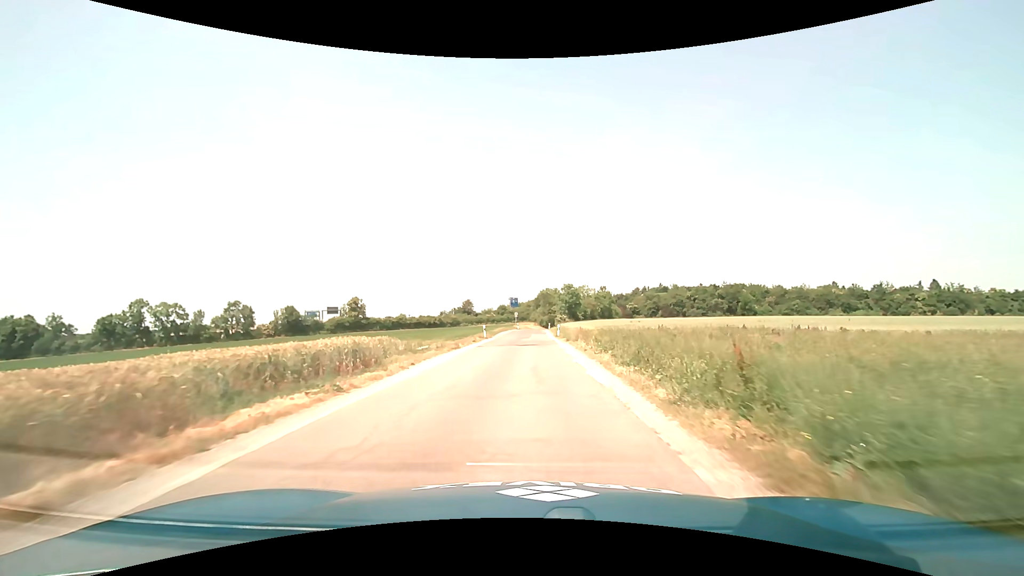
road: unclassified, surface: asphalt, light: Day
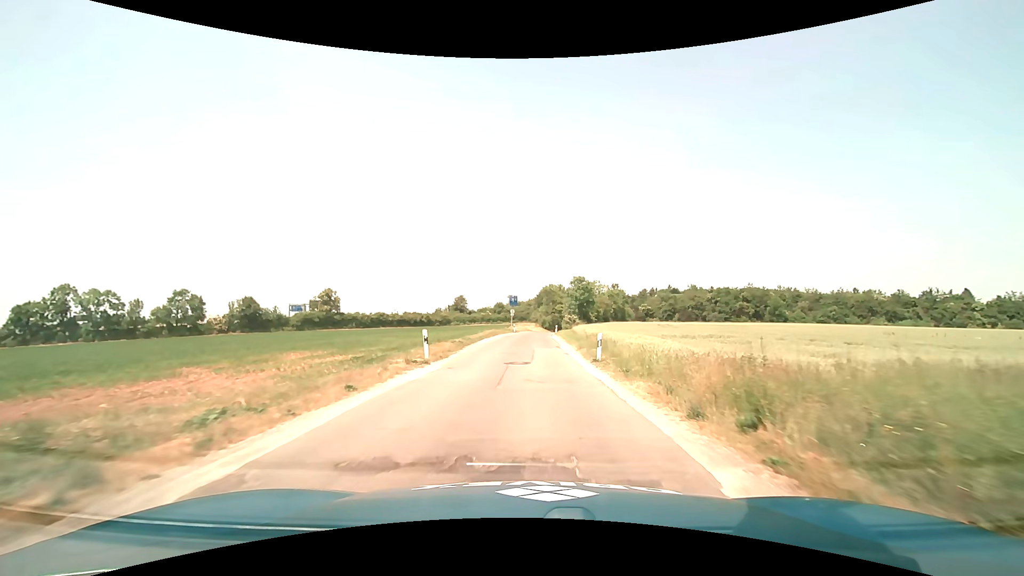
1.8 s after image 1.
(0.0, +22.6) m; 0°
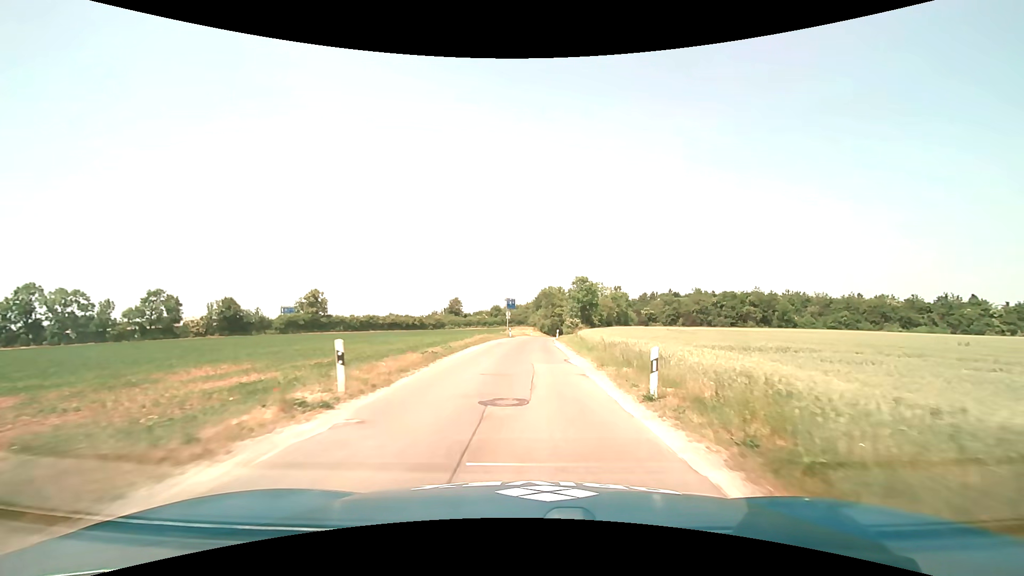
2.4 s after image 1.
(0.0, +7.4) m; 0°
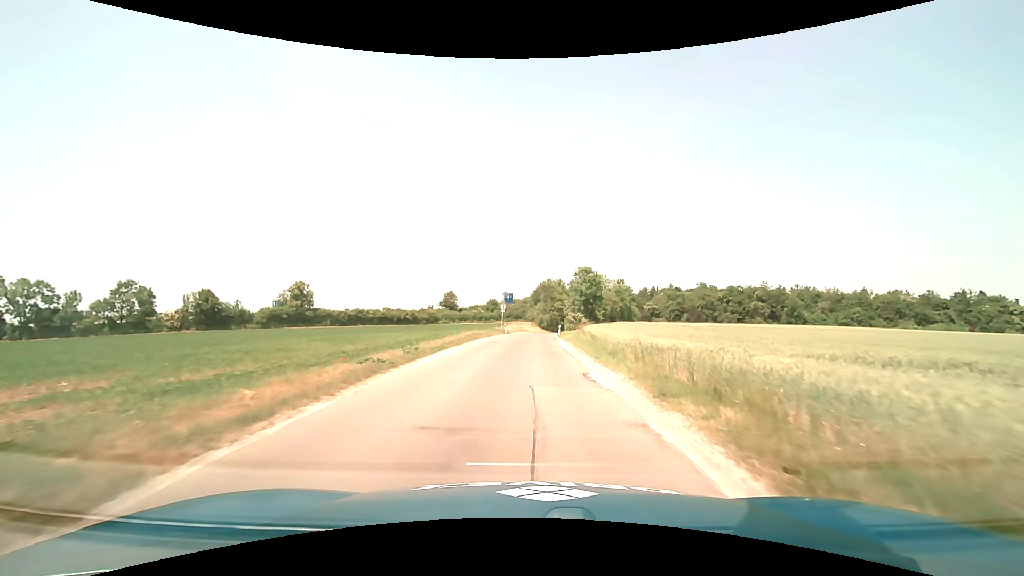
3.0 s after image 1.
(0.0, +7.4) m; 0°
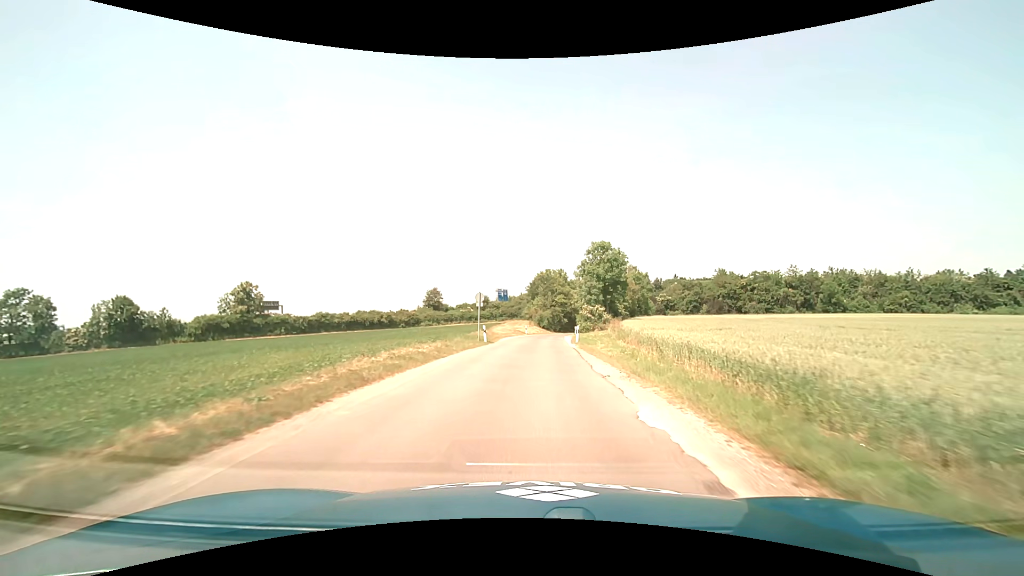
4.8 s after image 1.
(+0.1, +21.7) m; 0°
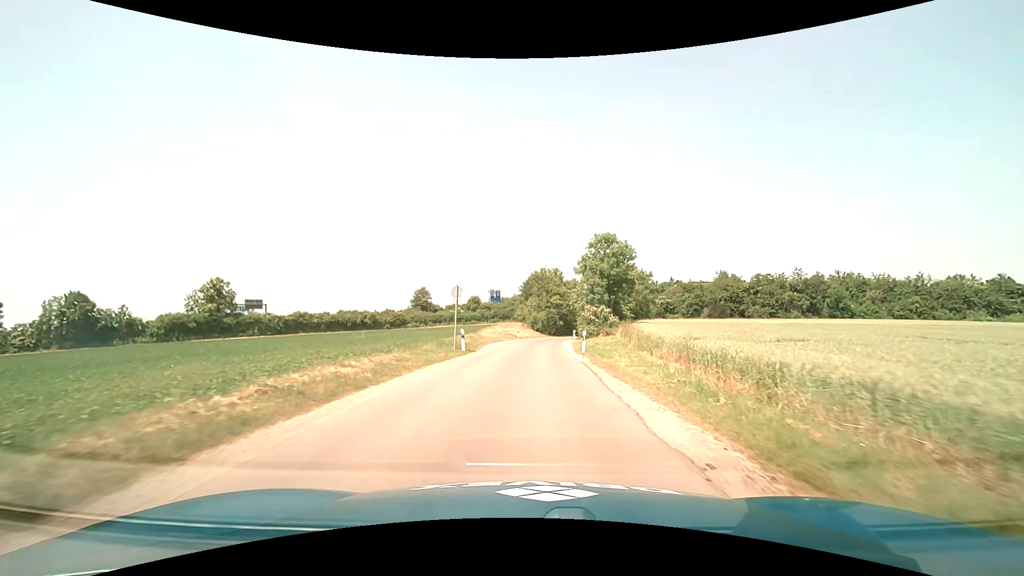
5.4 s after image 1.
(+0.1, +7.1) m; +1°
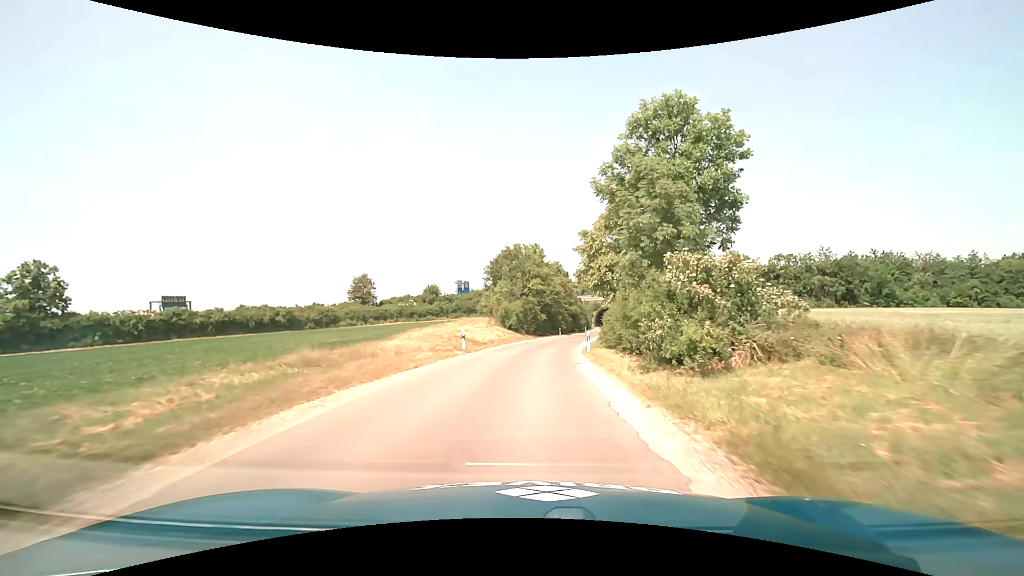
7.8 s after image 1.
(+0.8, +28.5) m; +3°
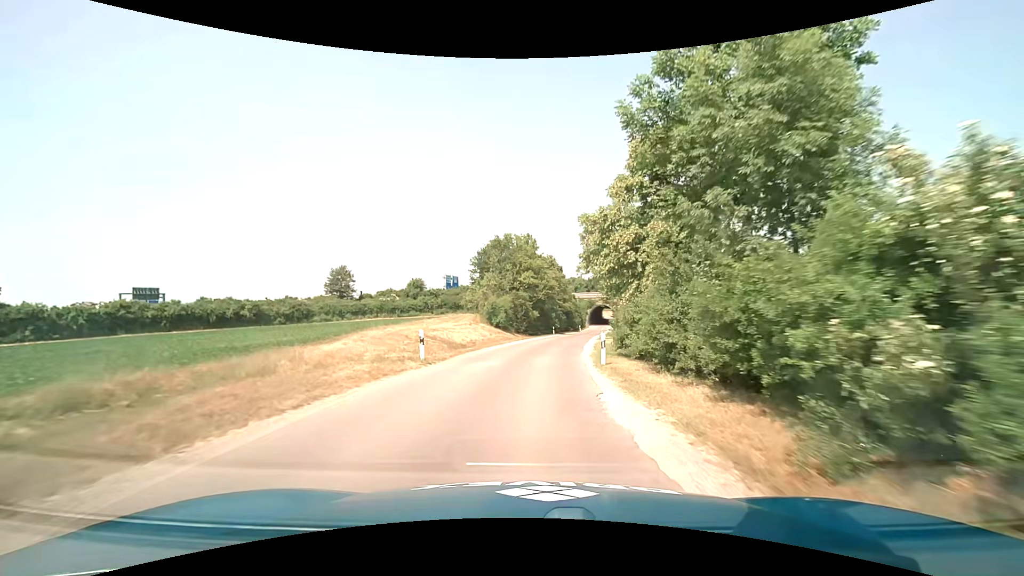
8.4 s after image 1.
(+0.1, +7.2) m; +1°
(0, +10) (+1, +20) (+2, +30) (+3, +40) (+5, +50) (+6, +60) (+8, +69) (+10, +79) (+12, +89) (+14, +99) m
